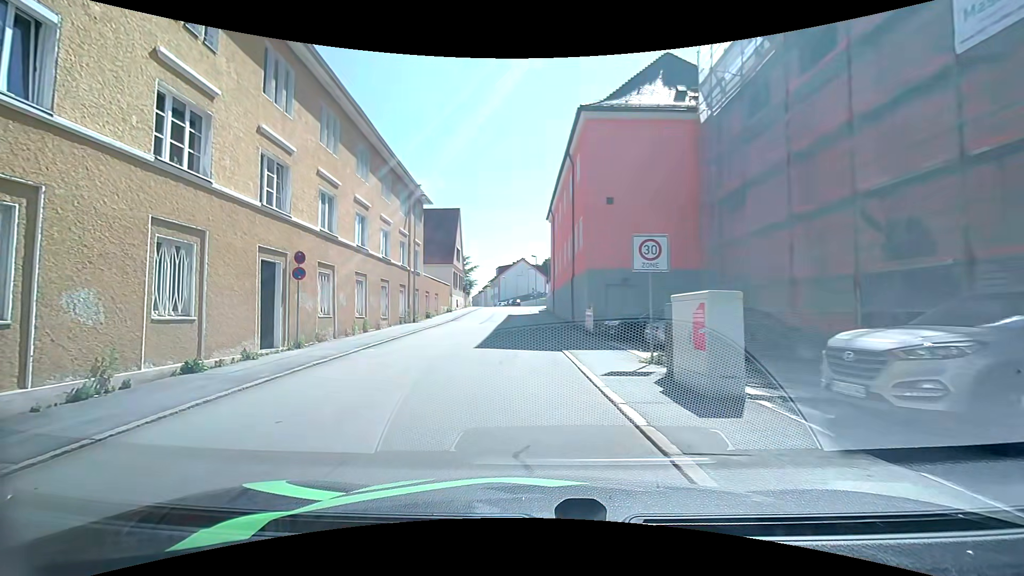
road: residential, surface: asphalt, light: Day
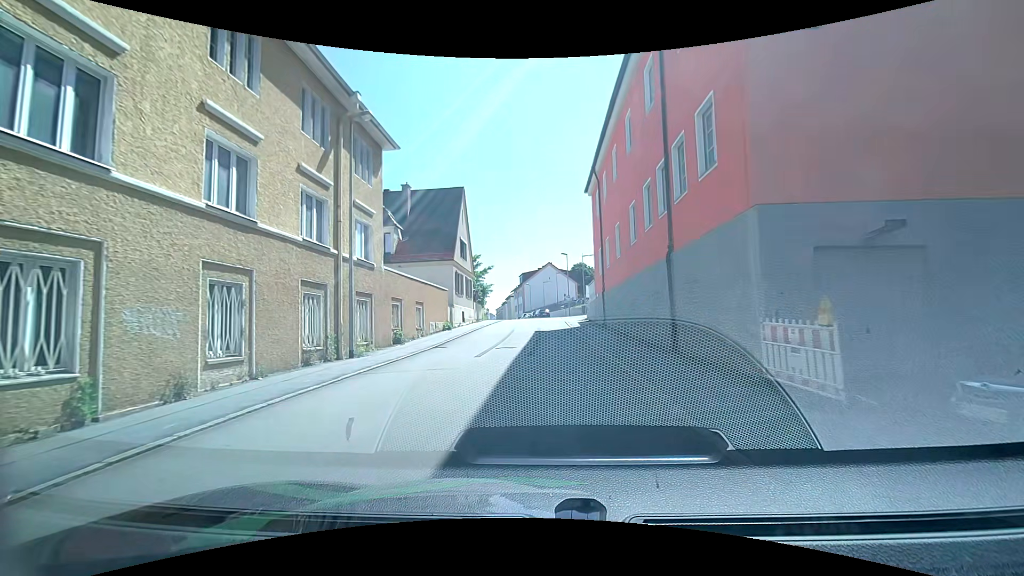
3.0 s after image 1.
(-1.6, +15.8) m; -6°
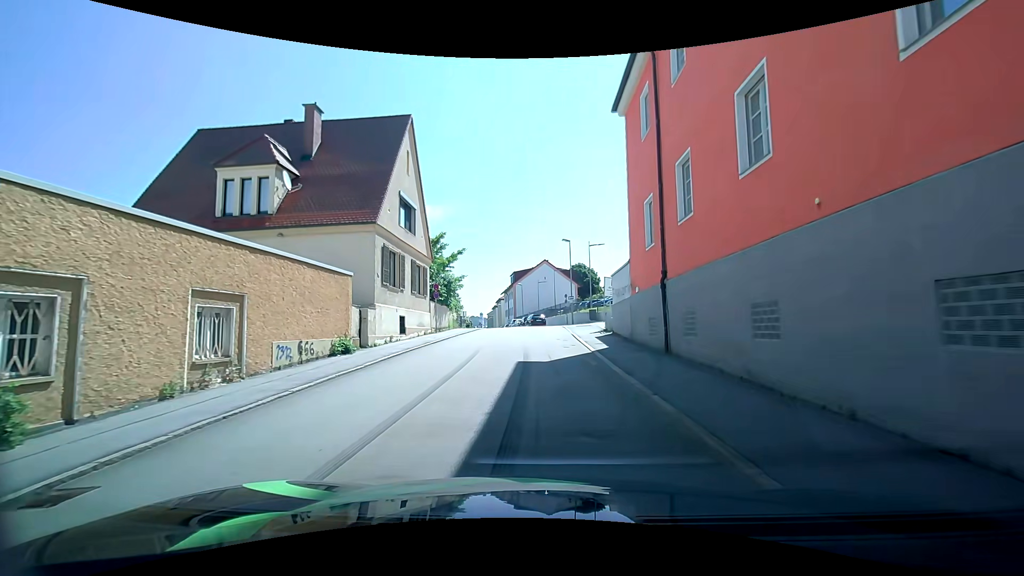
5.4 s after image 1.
(+0.1, +16.0) m; 0°
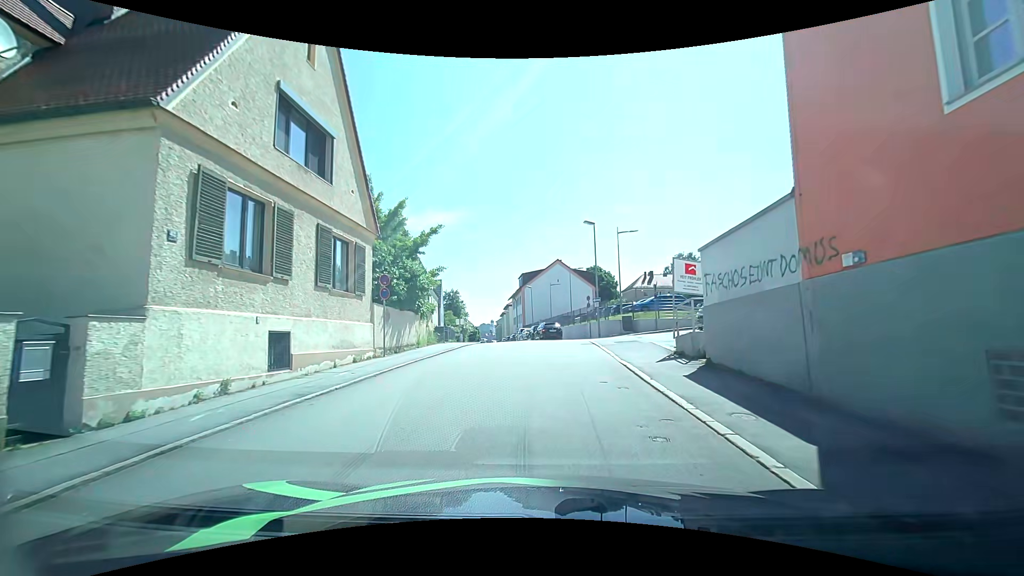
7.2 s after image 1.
(0.0, +12.1) m; 0°
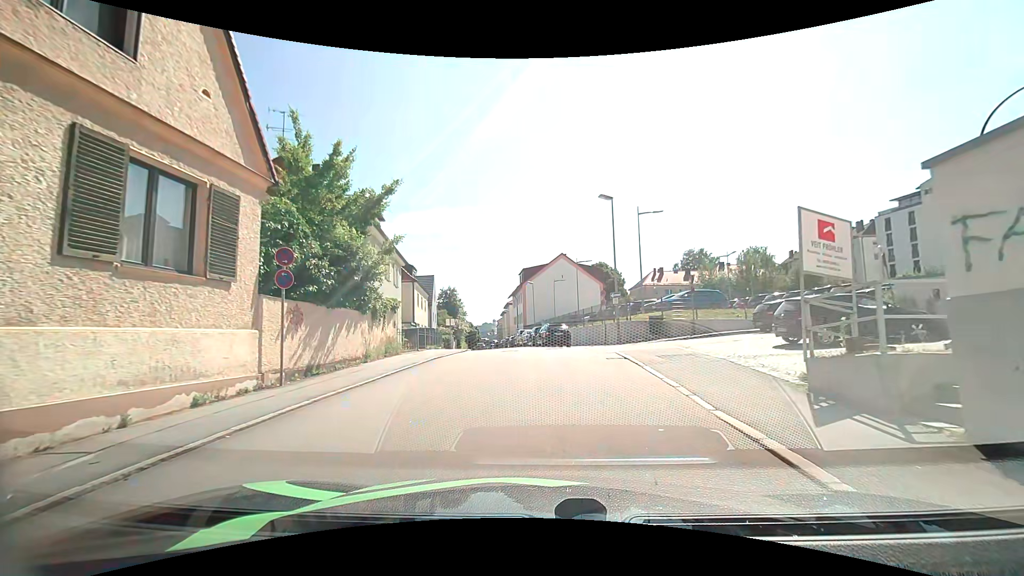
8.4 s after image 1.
(-0.1, +7.3) m; -1°
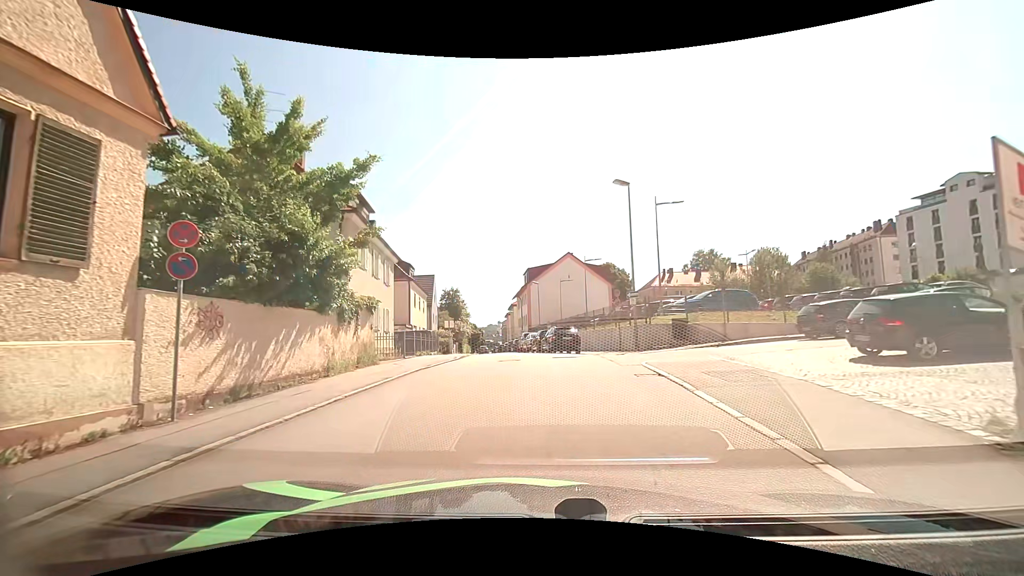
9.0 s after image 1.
(0.0, +3.3) m; 0°
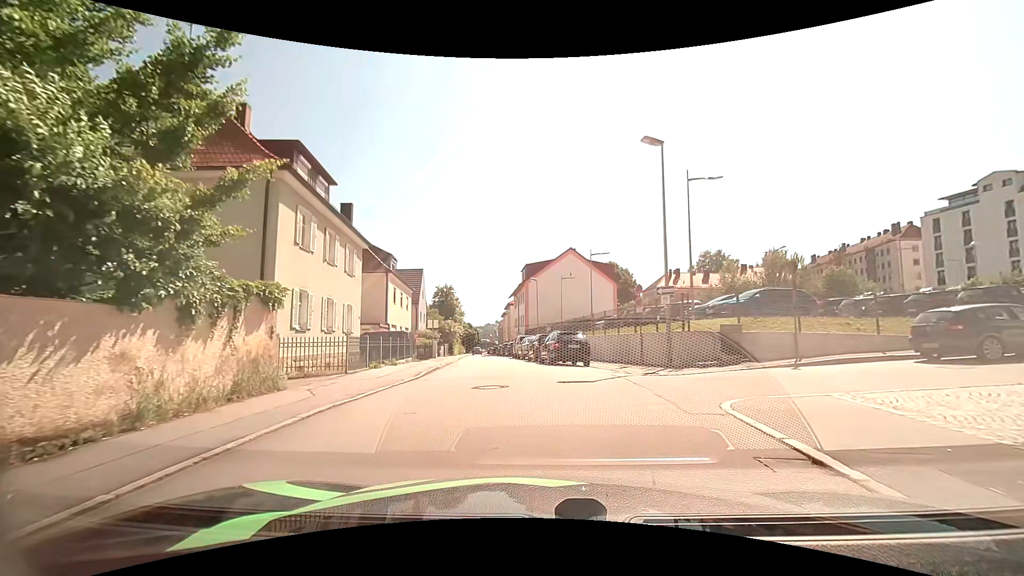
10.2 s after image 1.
(0.0, +6.0) m; 0°
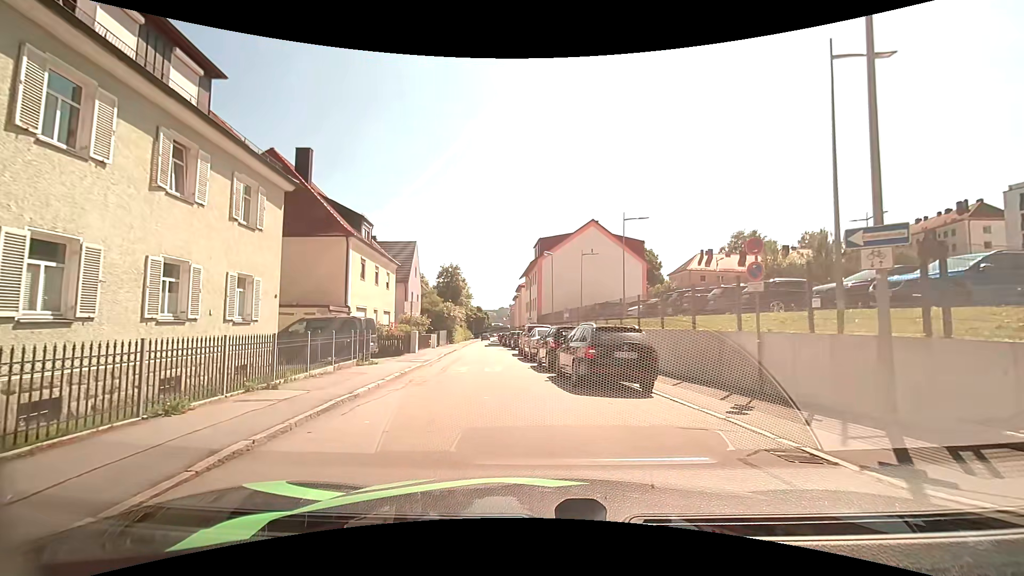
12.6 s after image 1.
(0.0, +9.9) m; -1°
